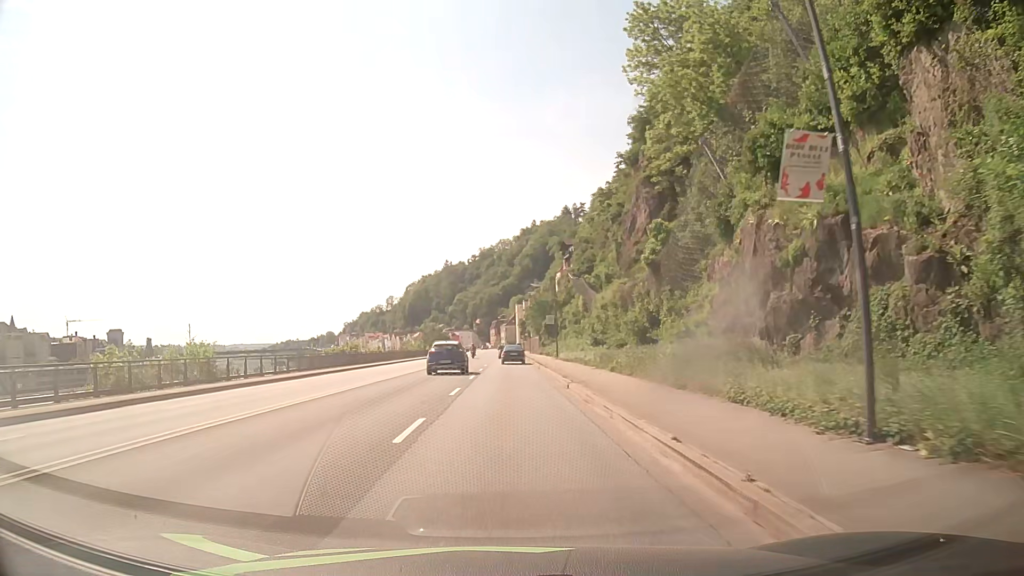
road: primary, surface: asphalt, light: Day
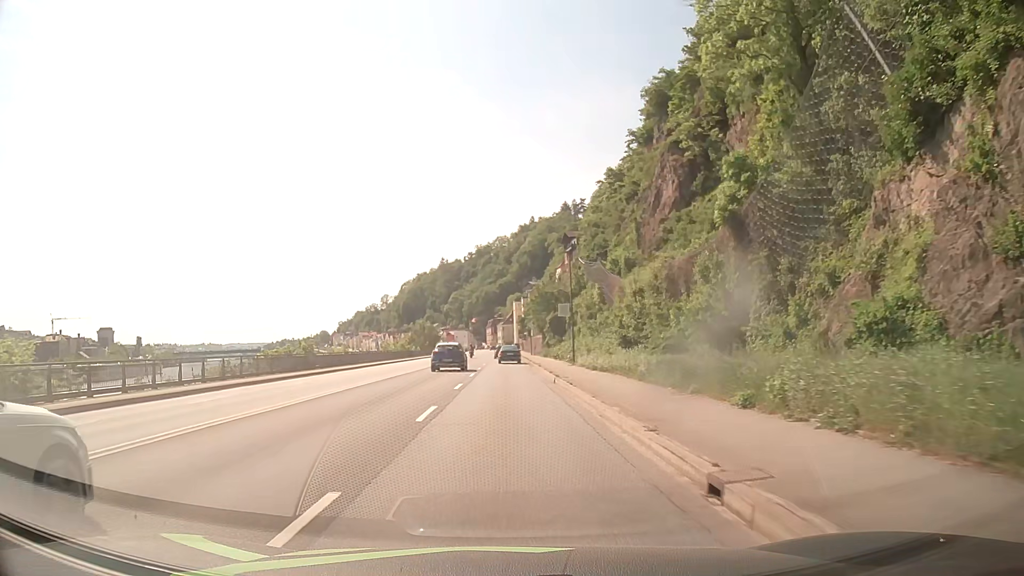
(0.0, +15.1) m; 0°
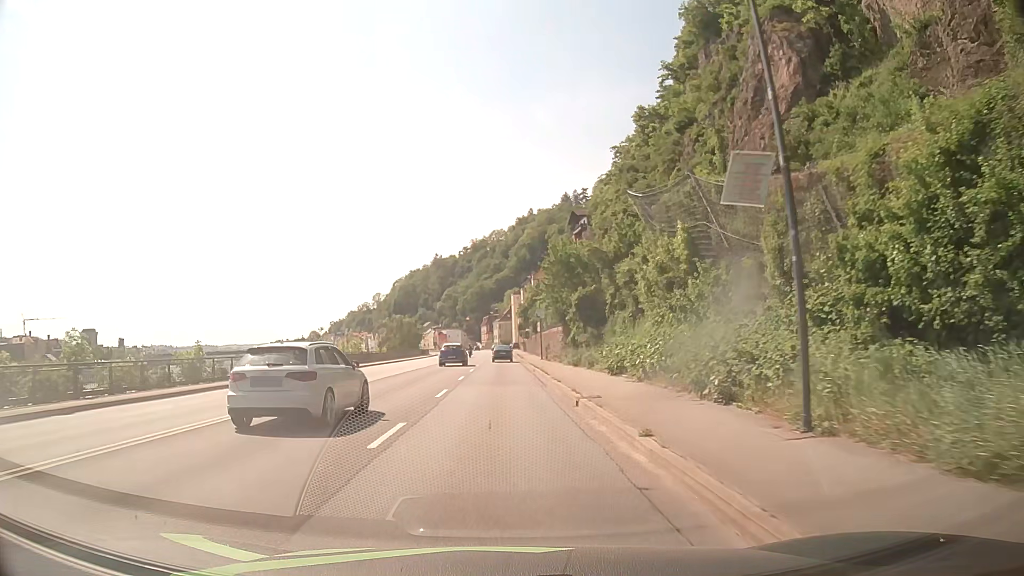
(+0.1, +30.4) m; 0°
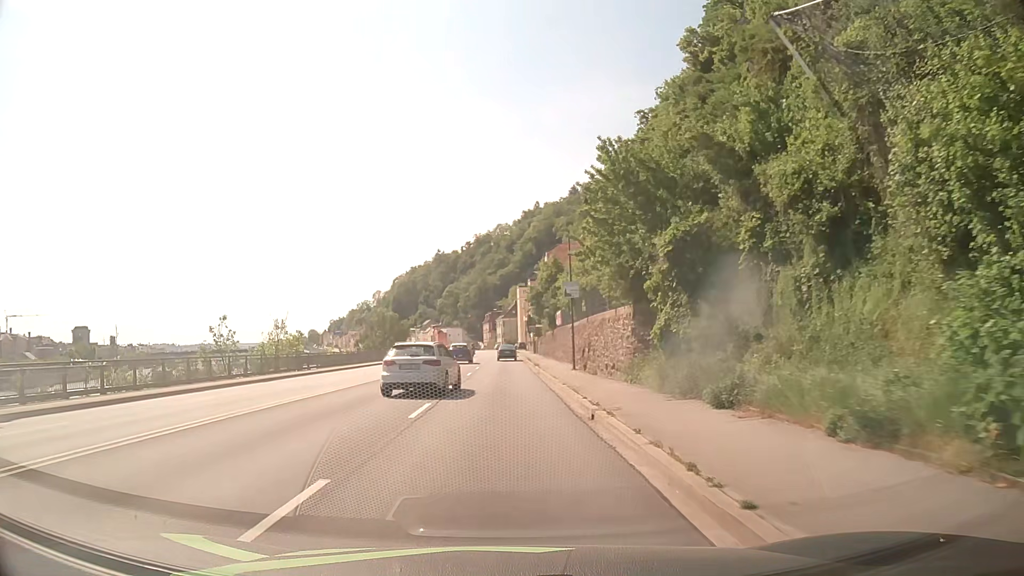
(-0.2, +23.2) m; -1°
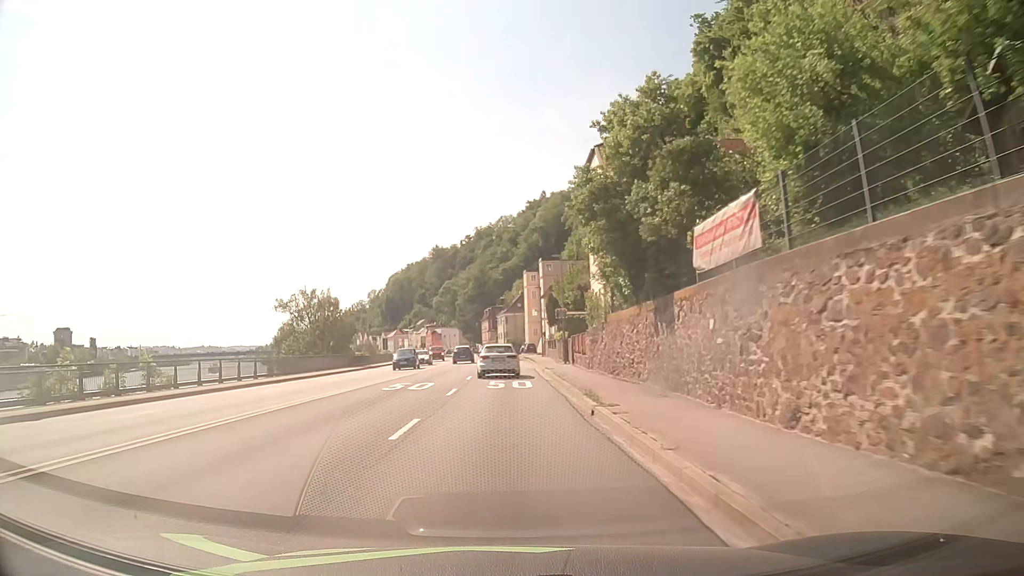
(0.0, +39.0) m; 0°
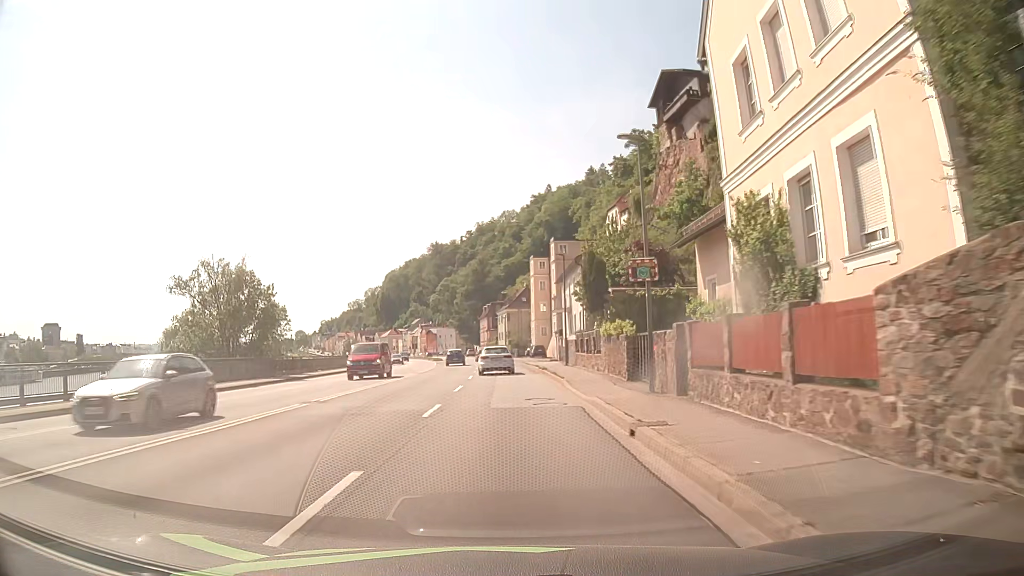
(-0.1, +23.6) m; -1°
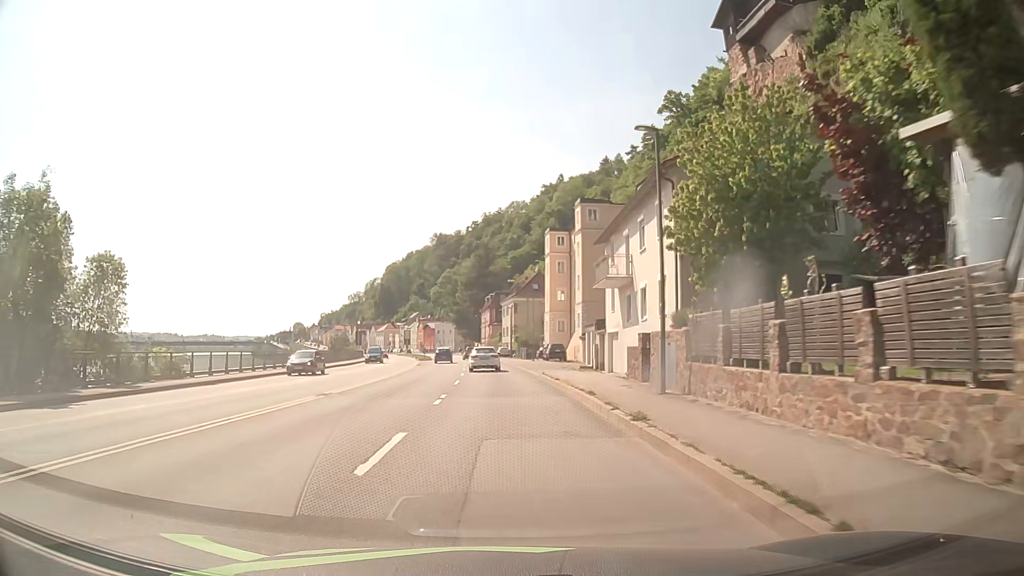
(+0.1, +23.3) m; 0°
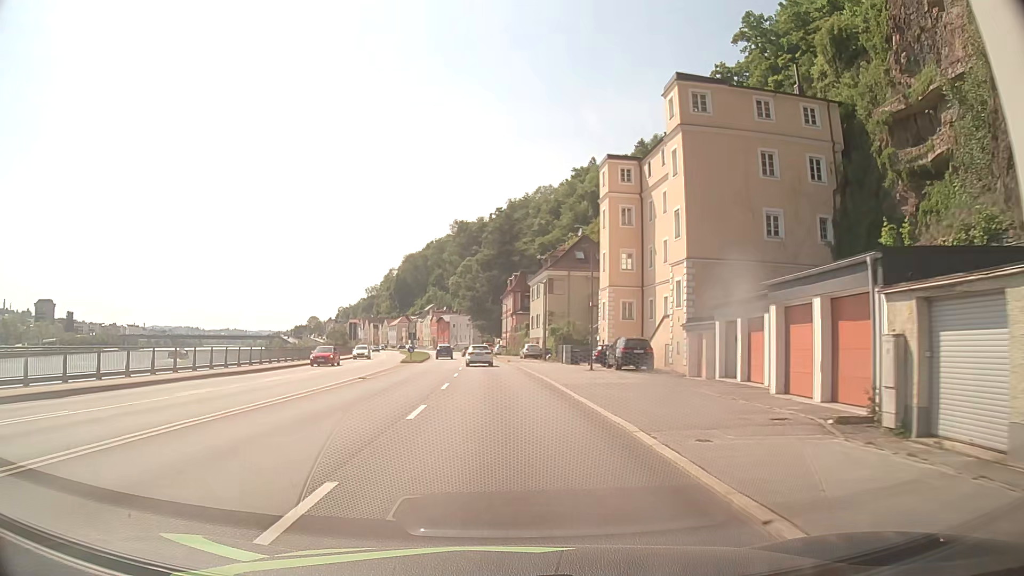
(-0.3, +30.9) m; -1°
(0, +10) (-1, +20) (-1, +30) (-1, +40) (-2, +50) (-3, +60) (-3, +70) (-4, +80) (-5, +90) (-7, +100) m
